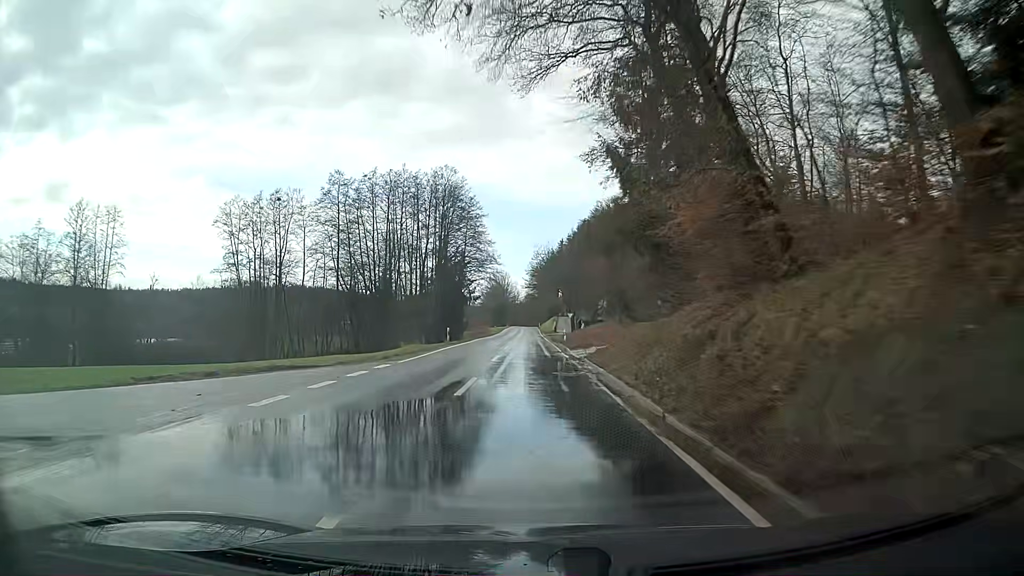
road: secondary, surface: asphalt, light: Day
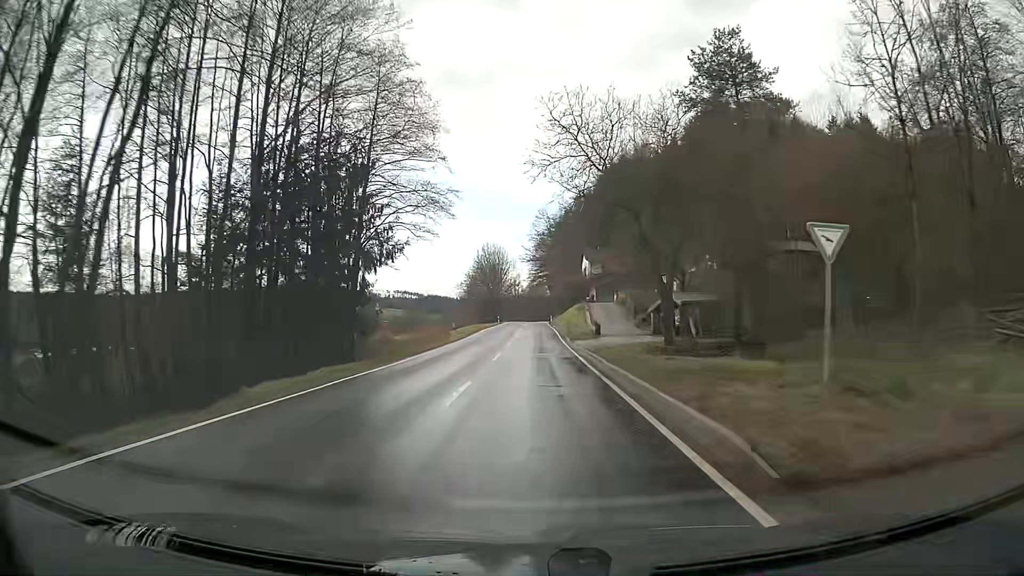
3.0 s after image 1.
(-0.6, +62.3) m; -1°
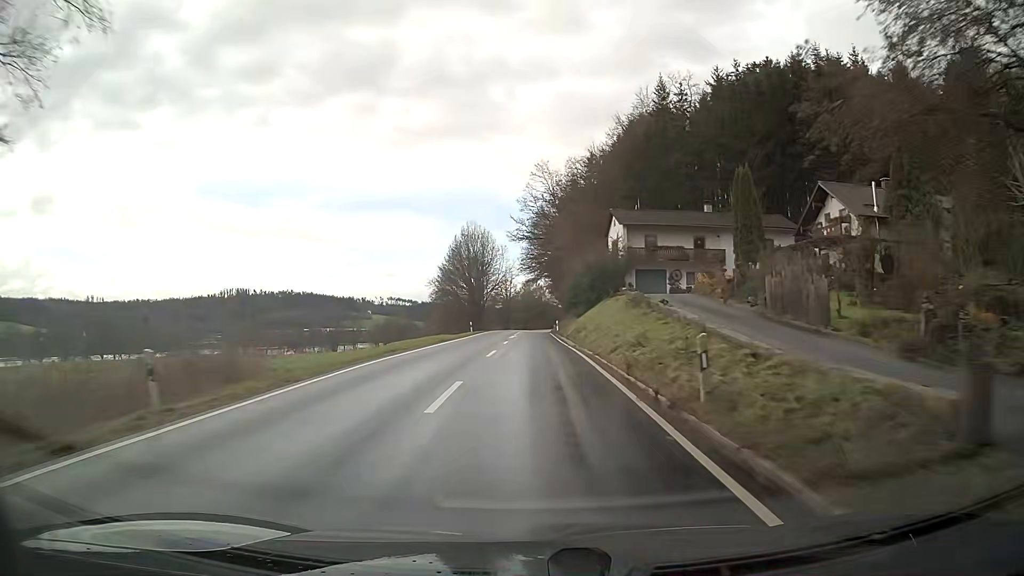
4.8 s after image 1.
(+0.2, +37.4) m; 0°
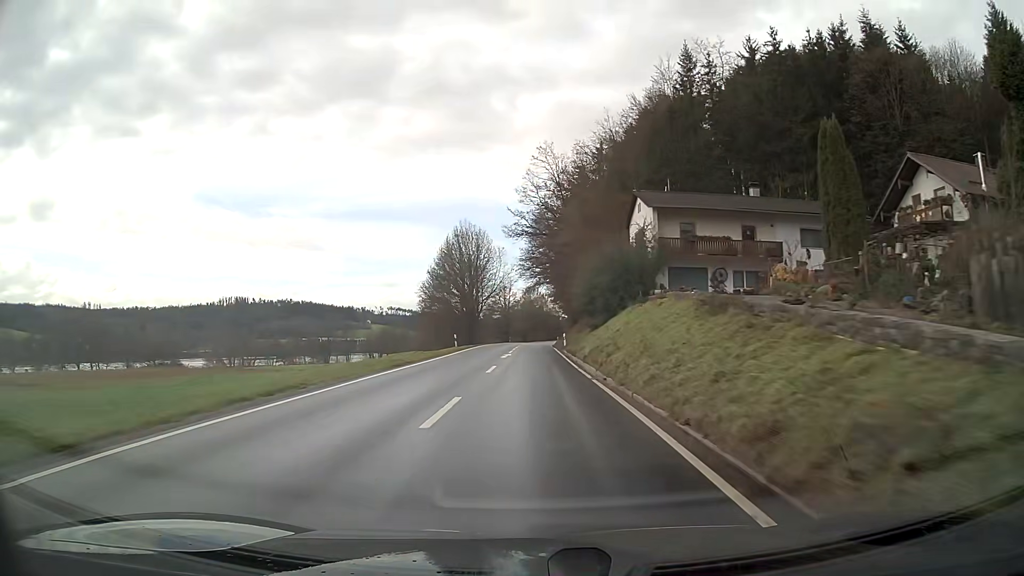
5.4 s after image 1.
(0.0, +12.4) m; 0°
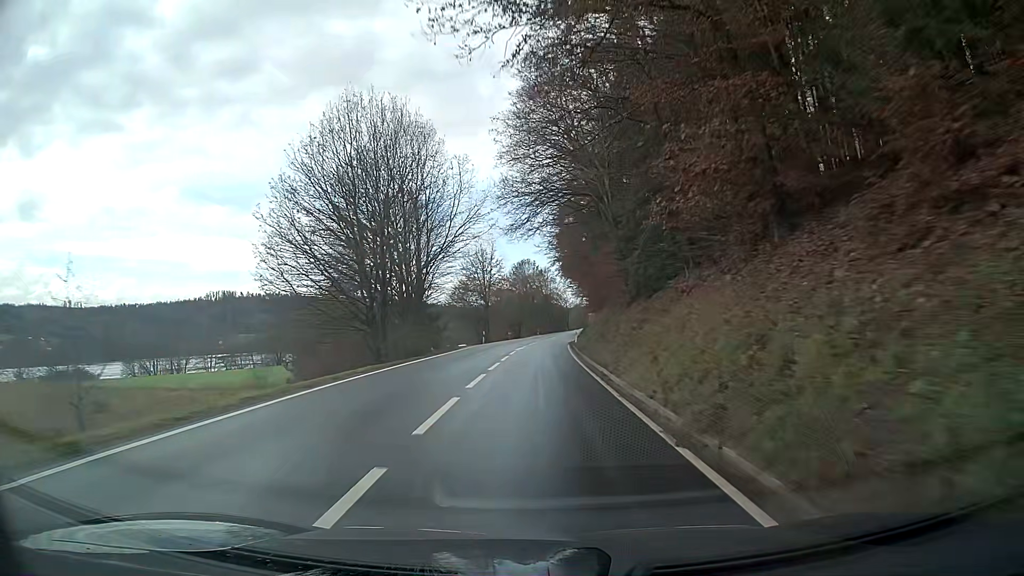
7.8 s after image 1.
(0.0, +49.1) m; 0°
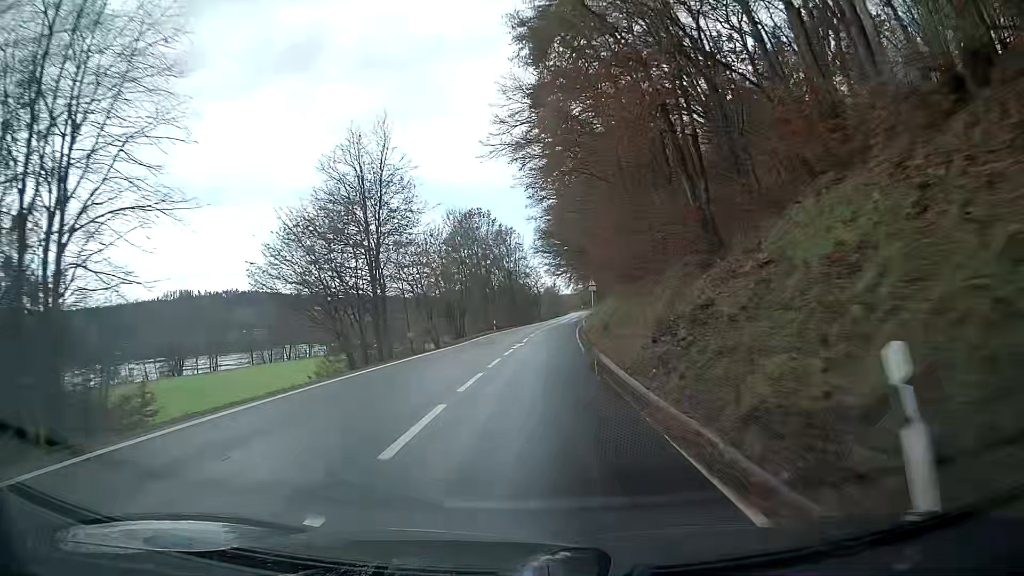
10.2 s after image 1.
(+1.0, +49.7) m; +2°
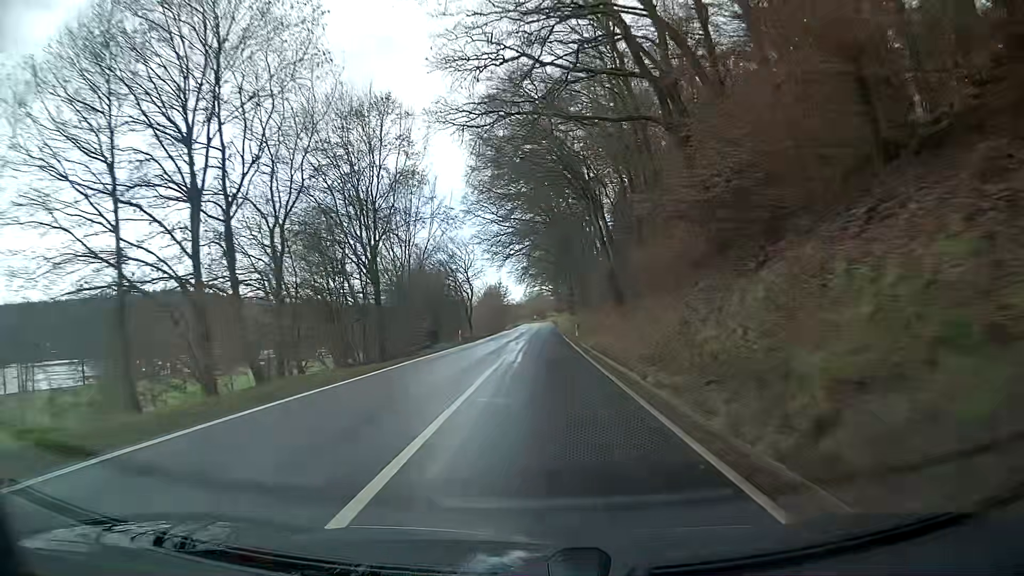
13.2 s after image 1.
(+3.2, +63.1) m; +5°
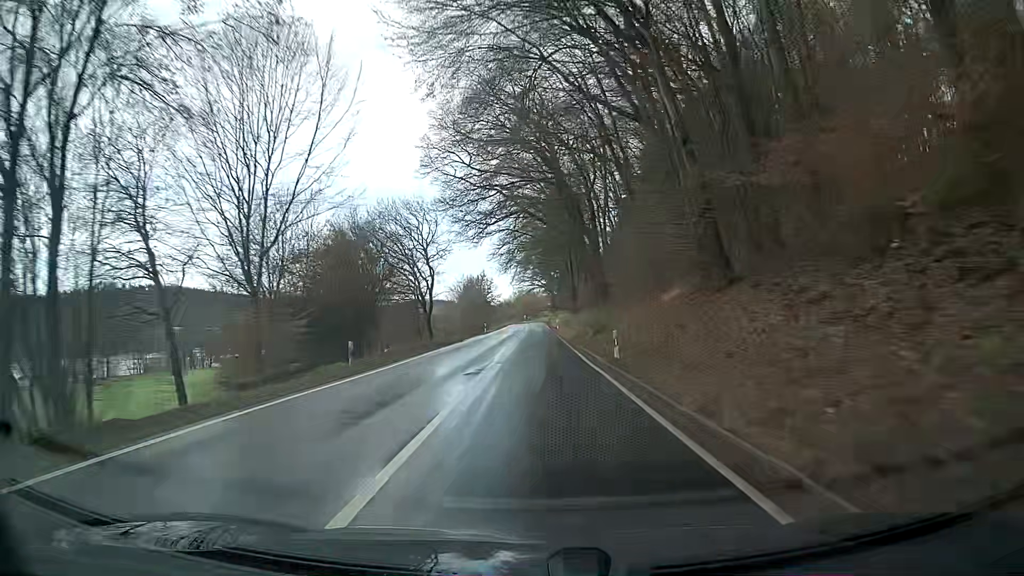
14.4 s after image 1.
(+0.2, +25.3) m; +1°
